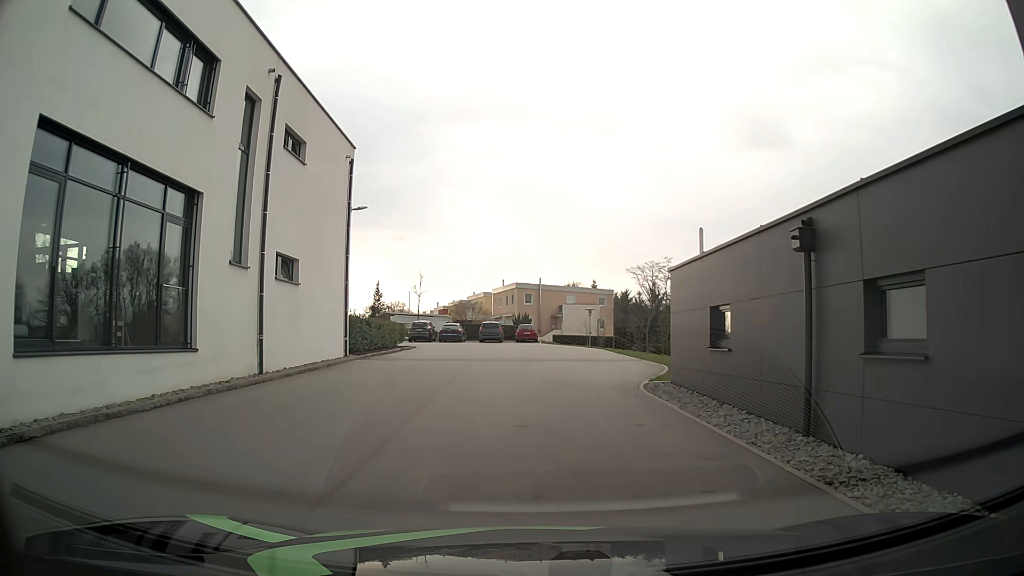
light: Day
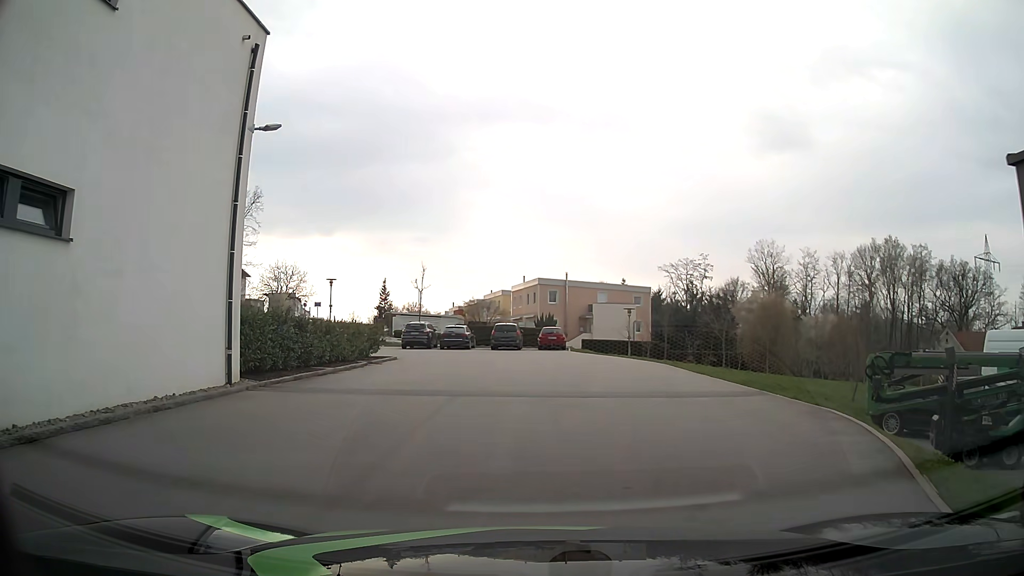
(-0.2, +11.4) m; -1°
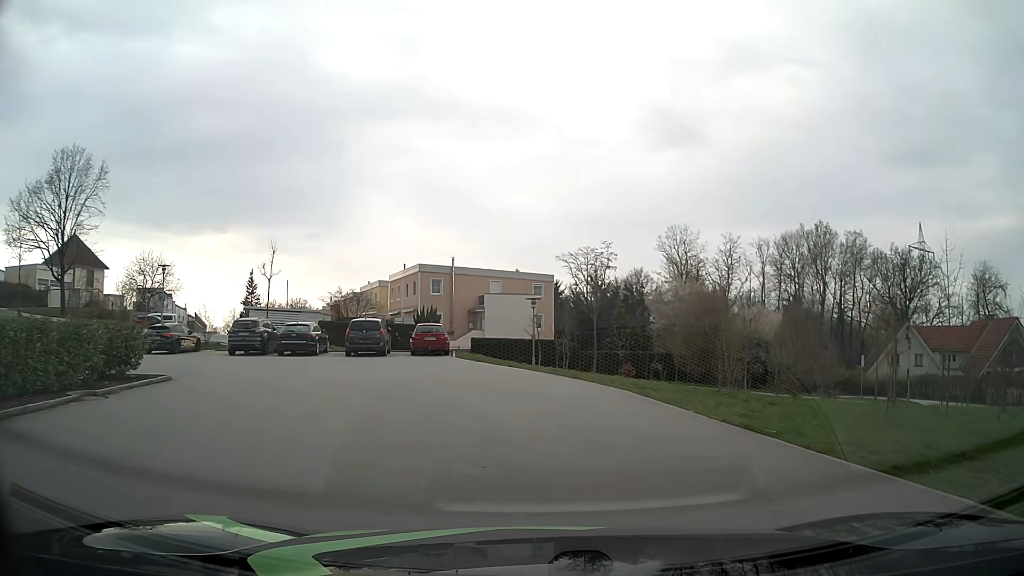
(+0.3, +11.6) m; +9°
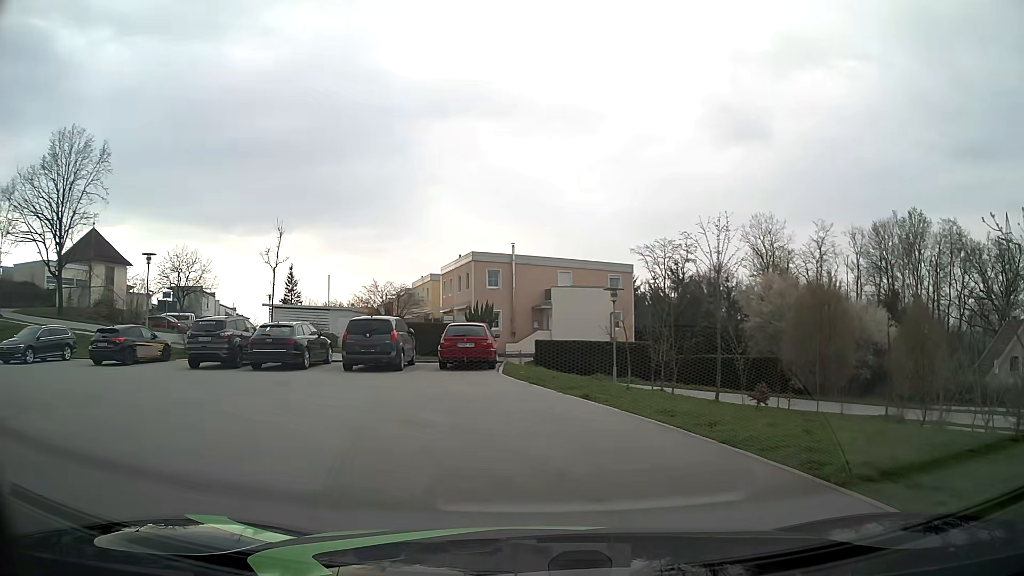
(-0.3, +9.4) m; -7°
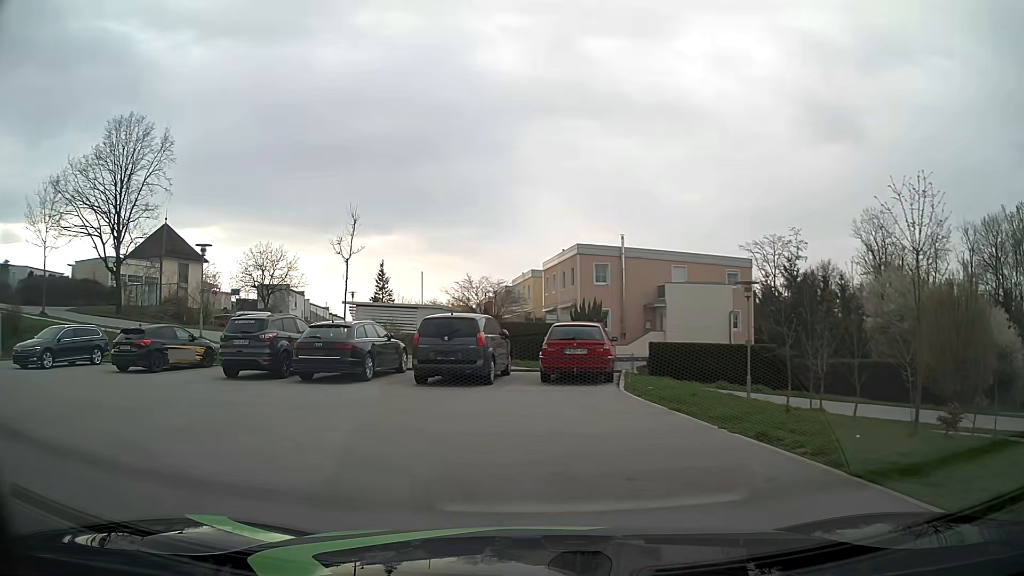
(-0.3, +4.7) m; -9°
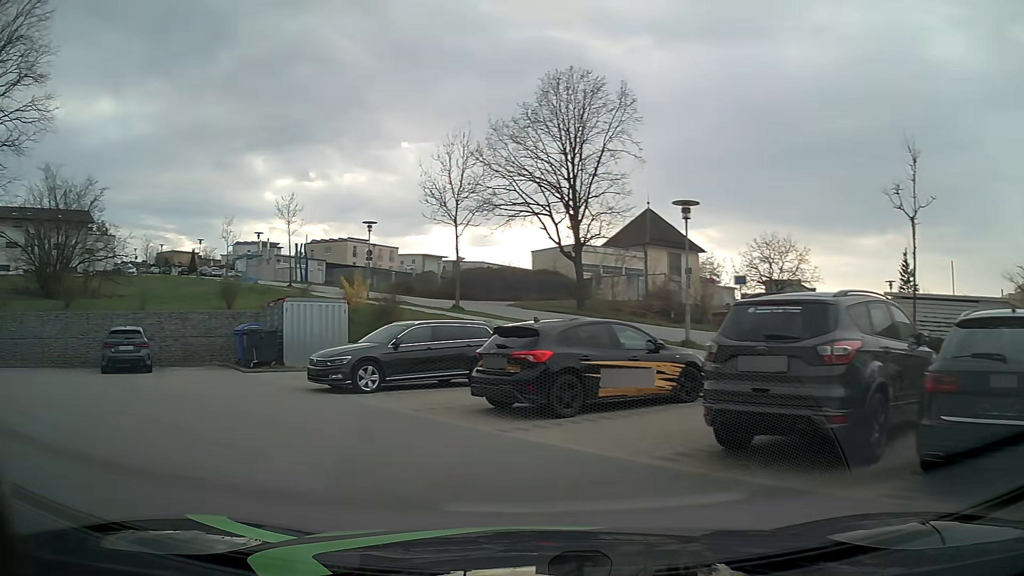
(-3.5, +10.6) m; -43°
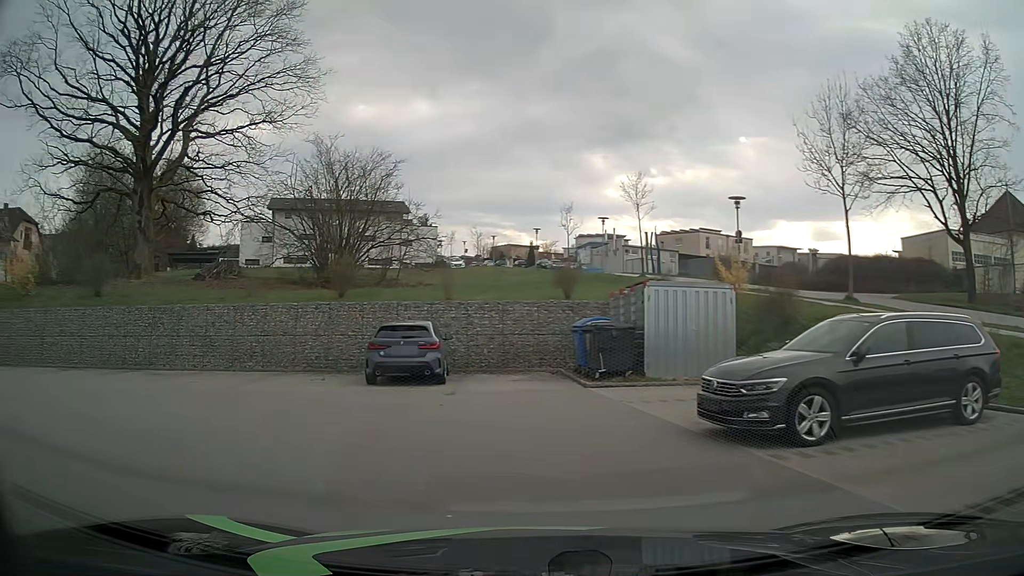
(-1.6, +6.2) m; -29°
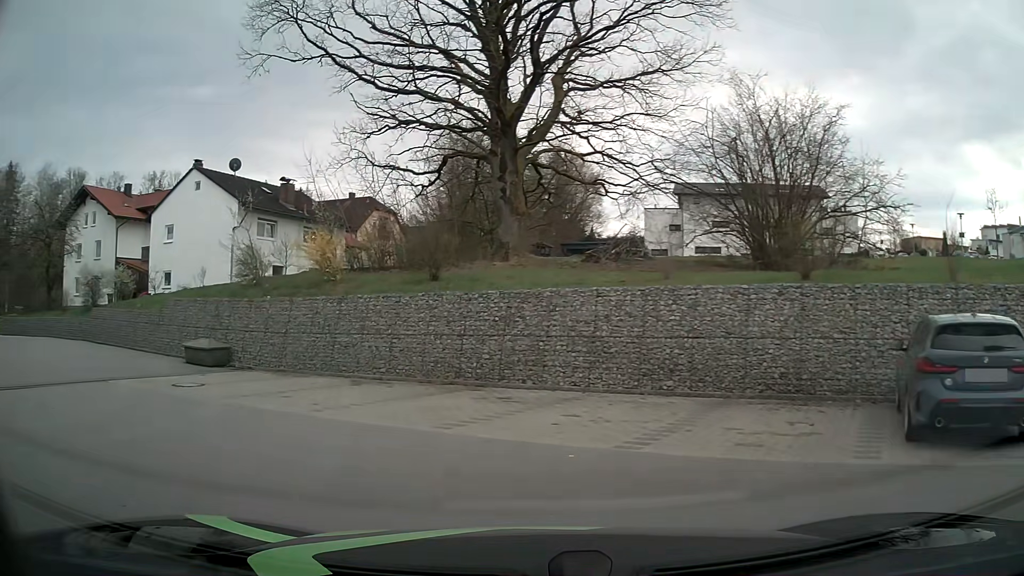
(-2.4, +7.5) m; -35°
